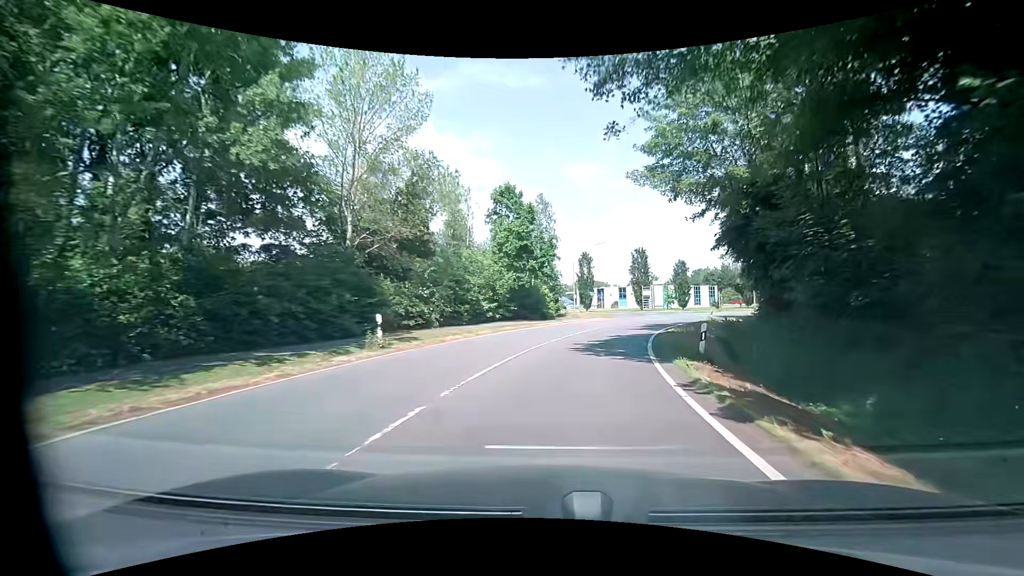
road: unclassified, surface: asphalt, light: Day
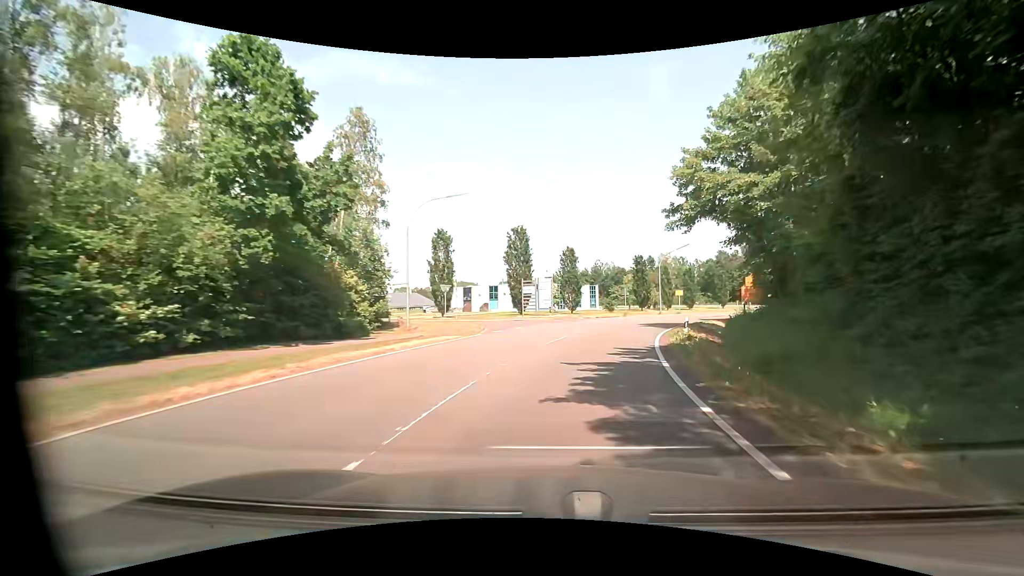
(+3.2, +25.0) m; +16°
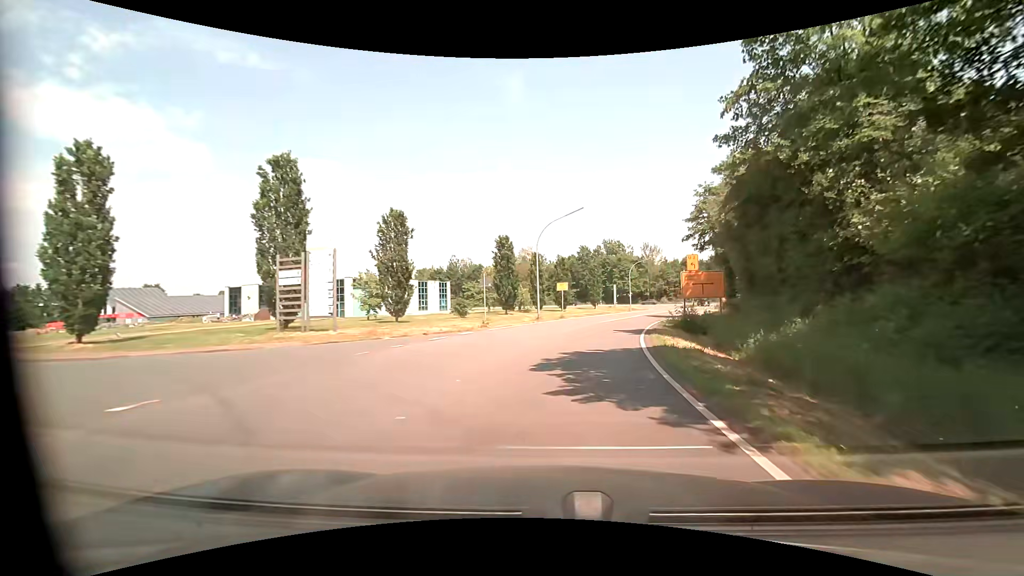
(+2.9, +25.0) m; +15°
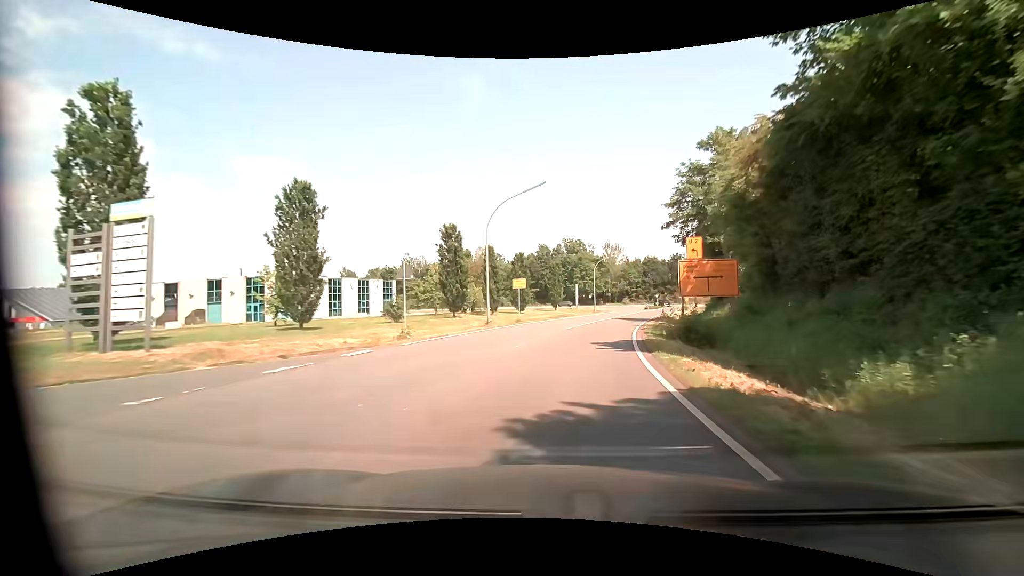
(+0.4, +8.3) m; +5°
